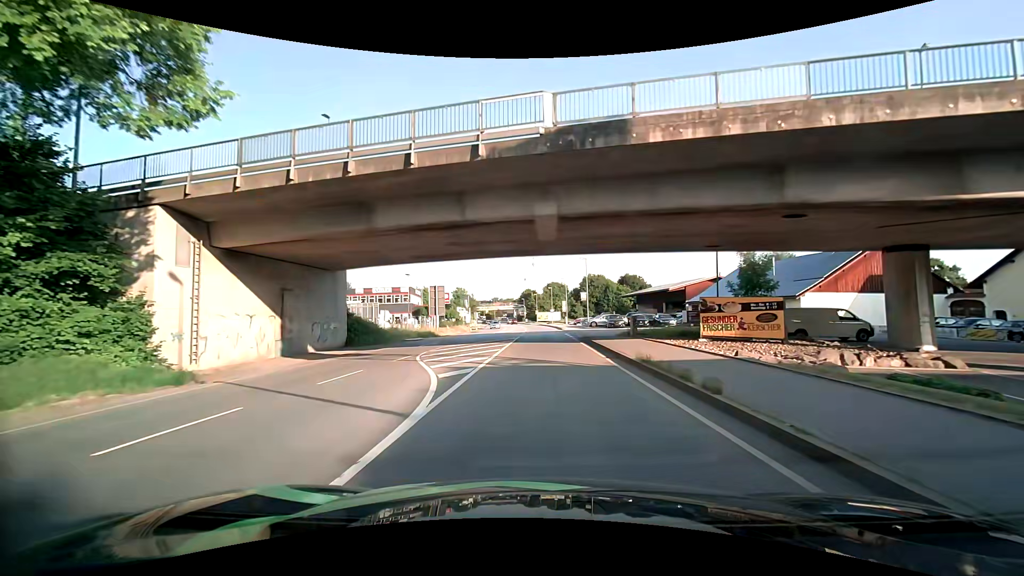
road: primary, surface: asphalt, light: Day
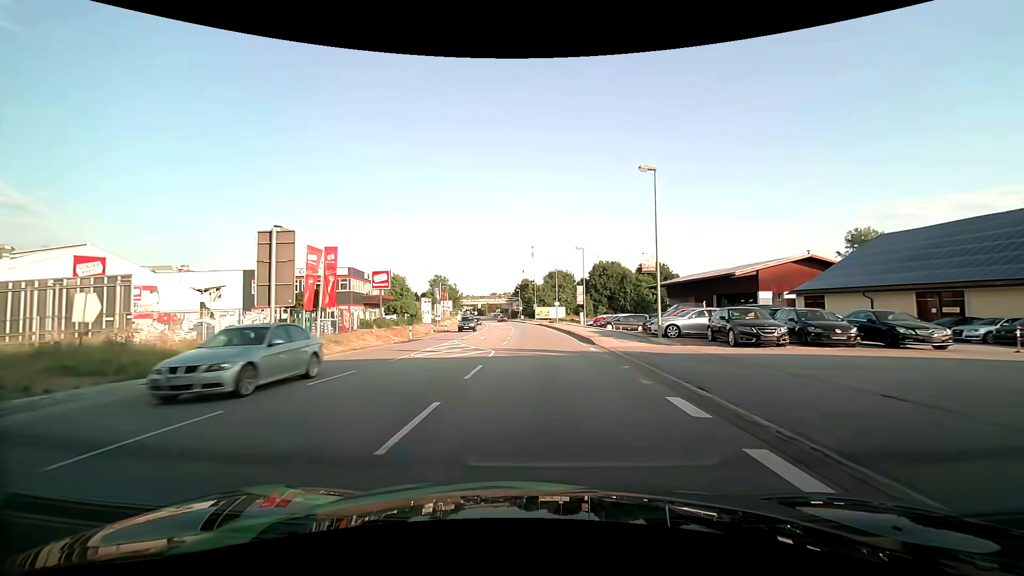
(0.0, +34.5) m; 0°
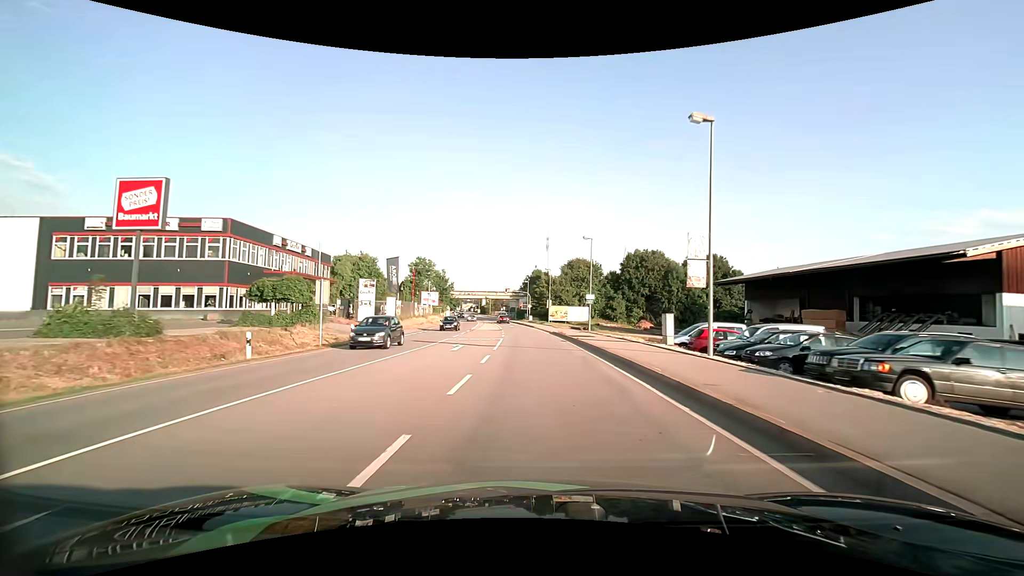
(-0.2, +33.6) m; -1°
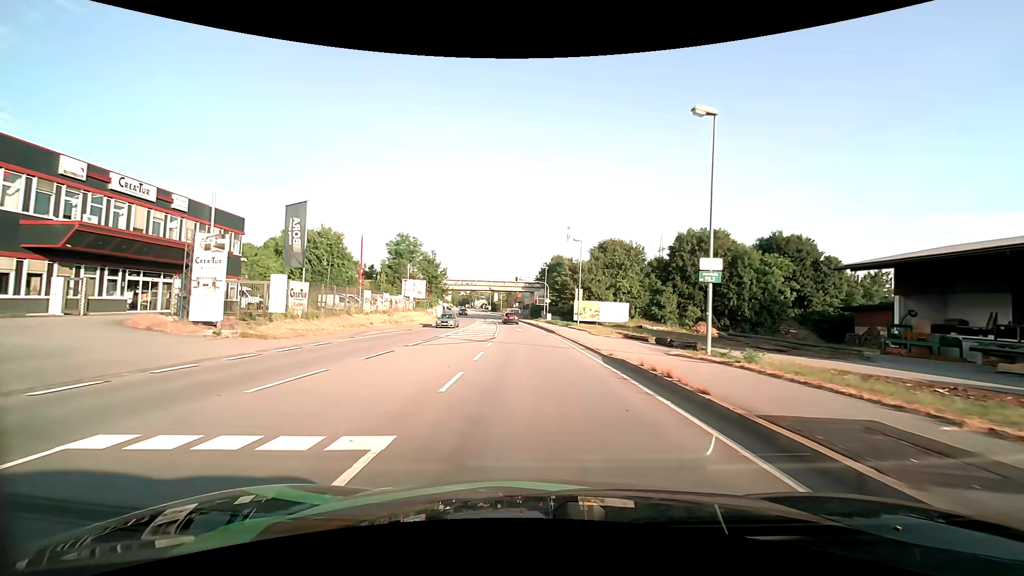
(-0.4, +25.8) m; -2°
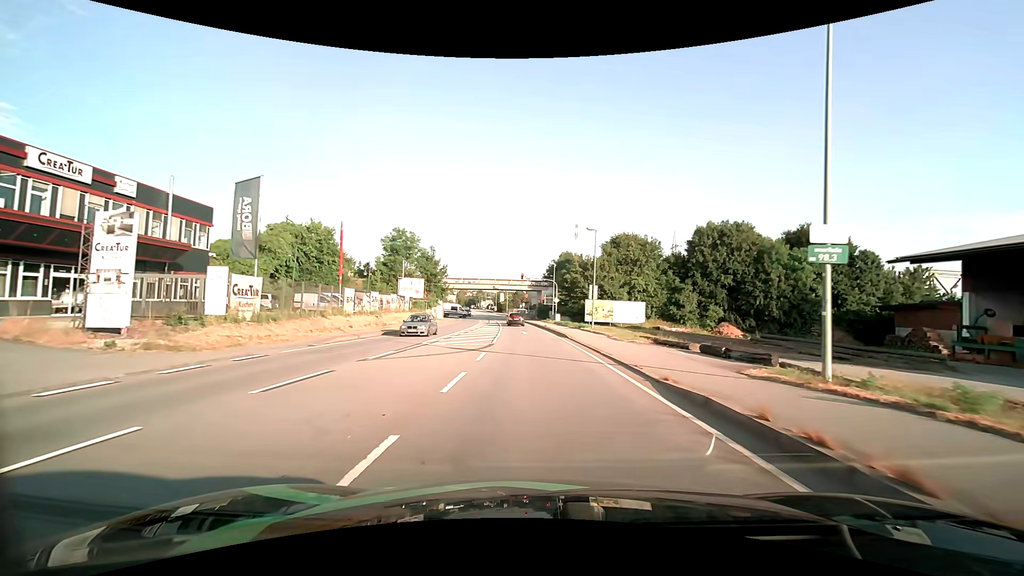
(0.0, +5.8) m; 0°
